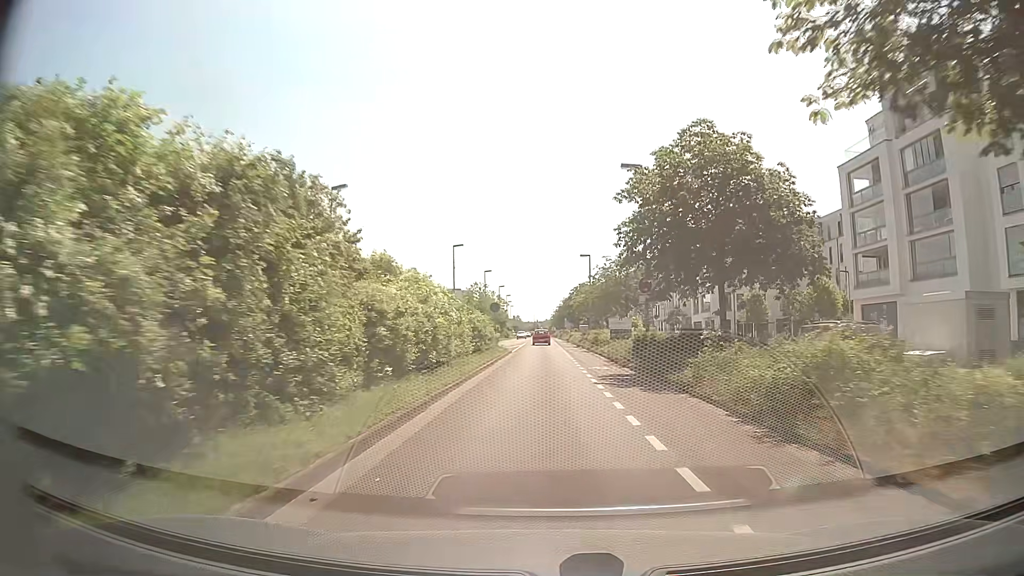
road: secondary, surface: asphalt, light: Day
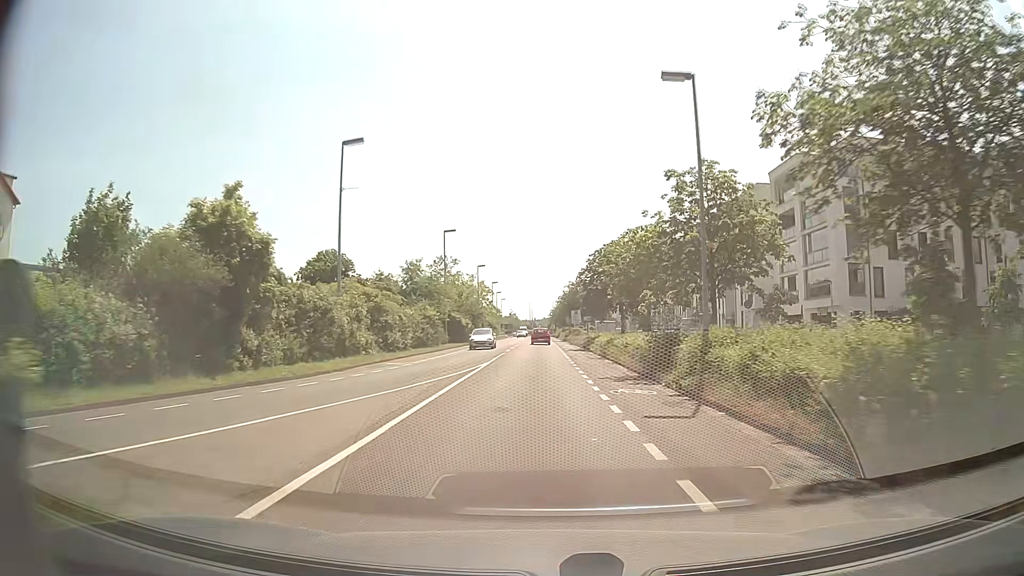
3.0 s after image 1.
(+0.3, +39.0) m; +1°
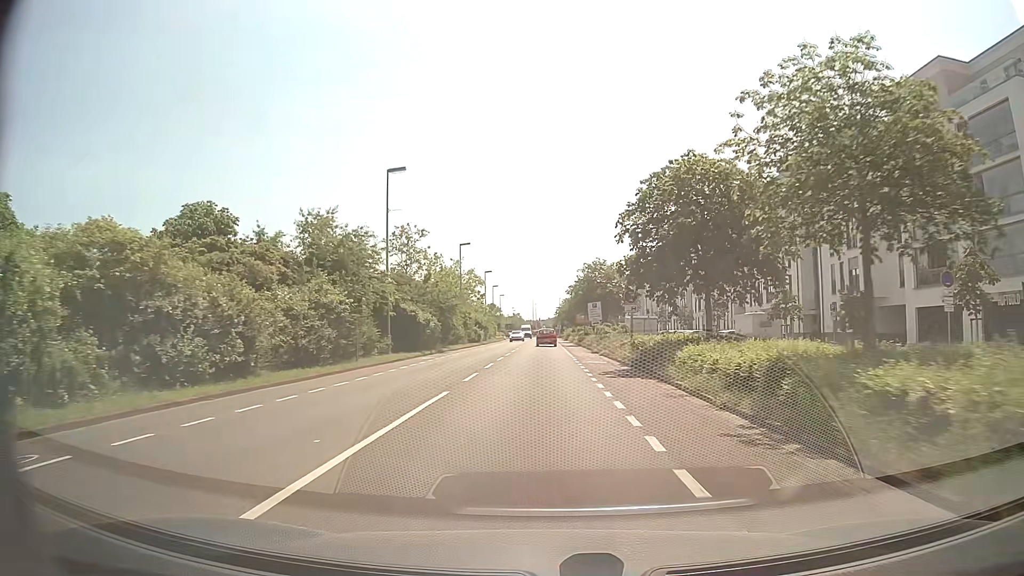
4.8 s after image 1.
(-0.1, +23.8) m; -1°
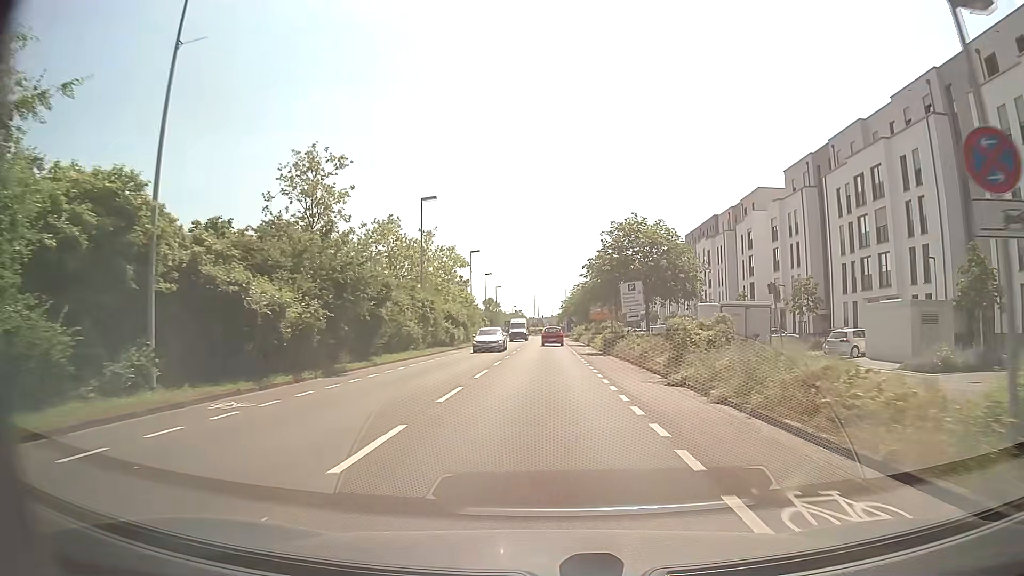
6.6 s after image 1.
(+0.1, +23.3) m; 0°
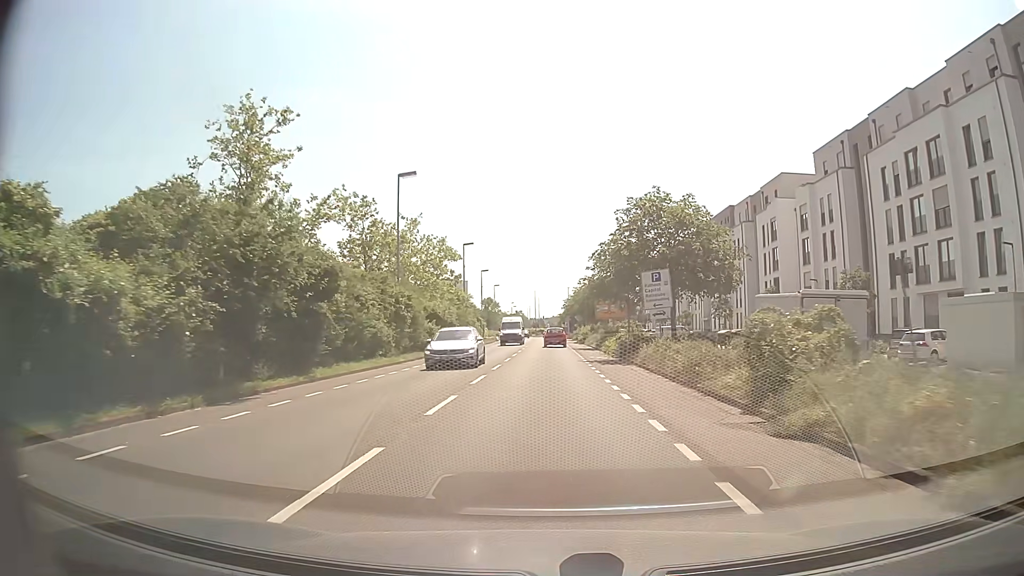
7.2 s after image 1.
(0.0, +7.6) m; 0°
